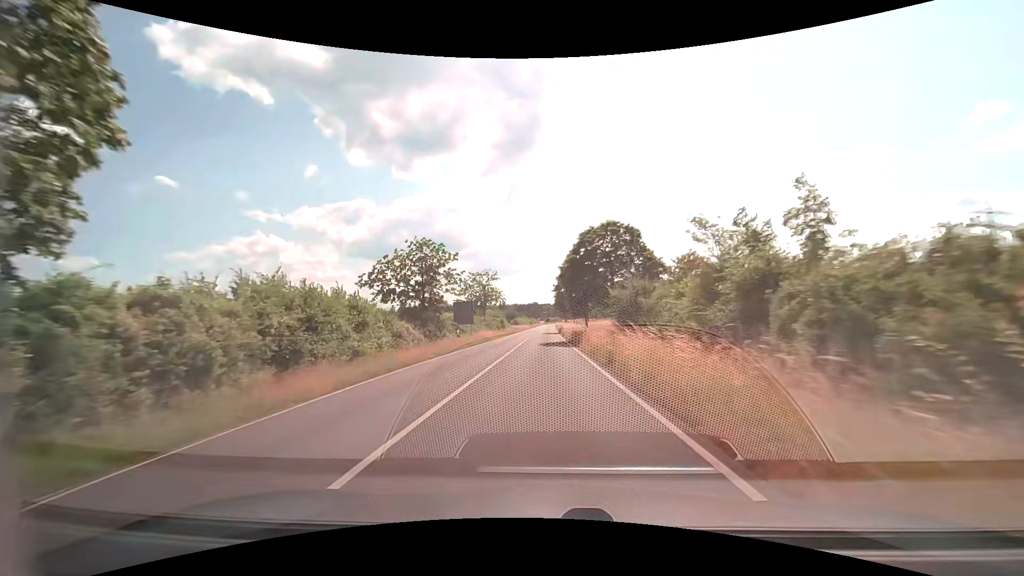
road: secondary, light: Day
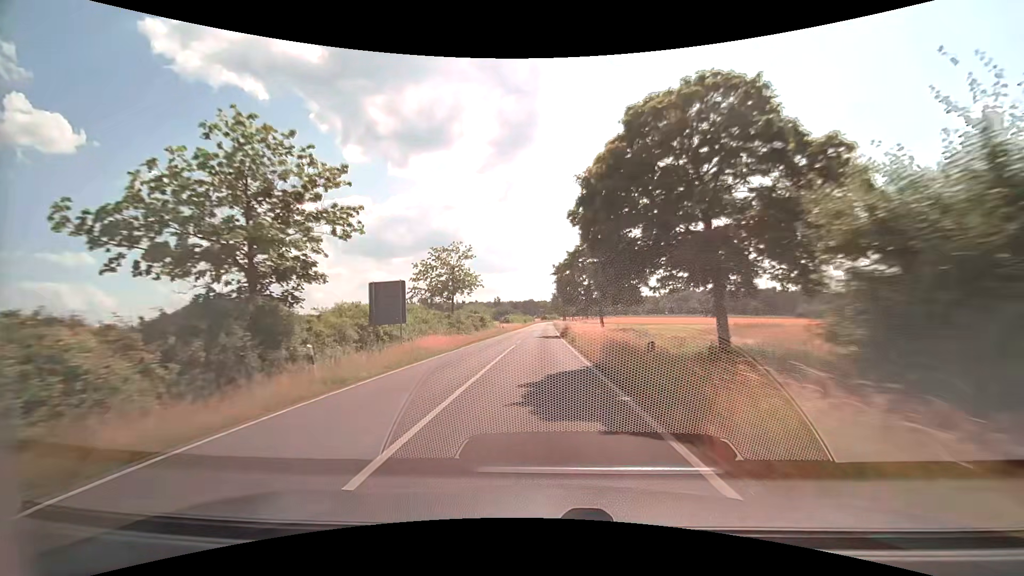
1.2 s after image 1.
(+0.1, +20.6) m; +1°
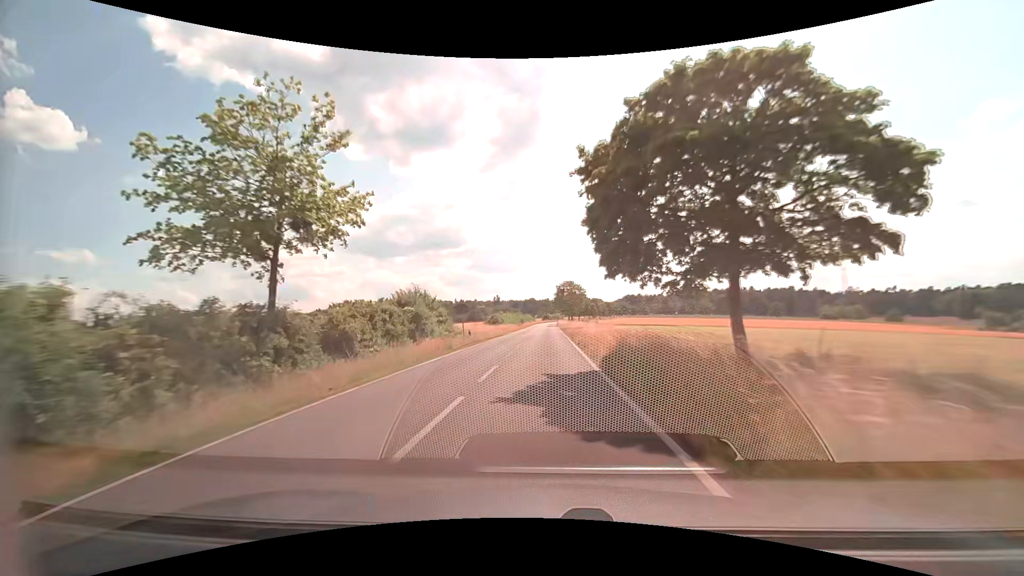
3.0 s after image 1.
(-0.1, +30.3) m; 0°
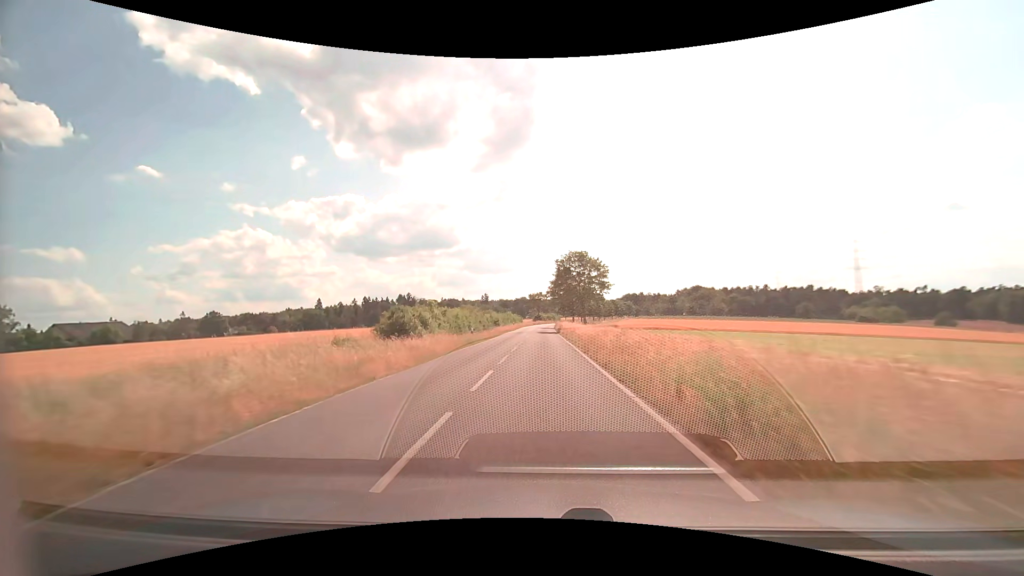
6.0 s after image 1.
(+0.4, +49.5) m; +1°
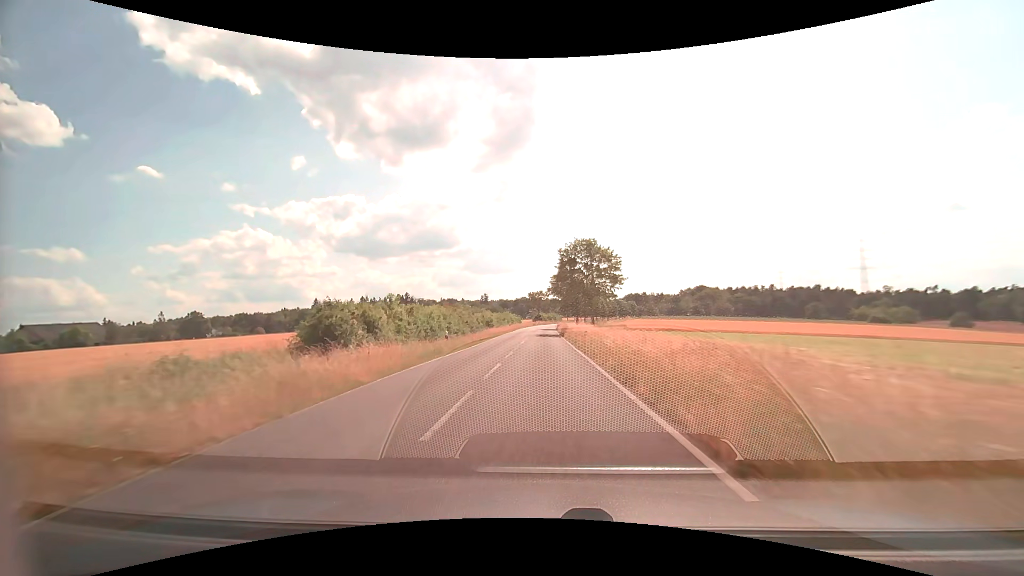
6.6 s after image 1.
(0.0, +9.9) m; 0°
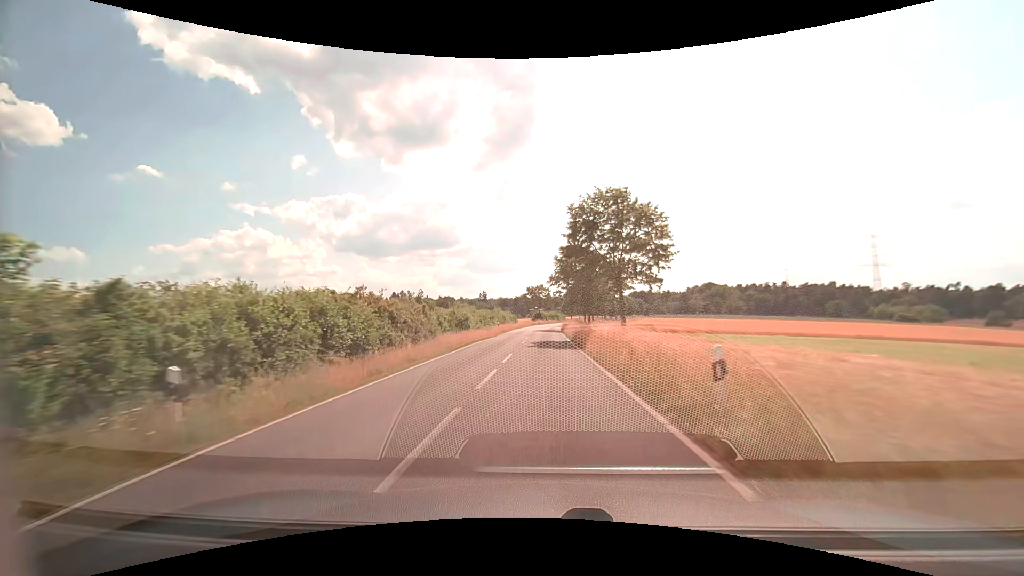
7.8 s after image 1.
(0.0, +20.1) m; 0°
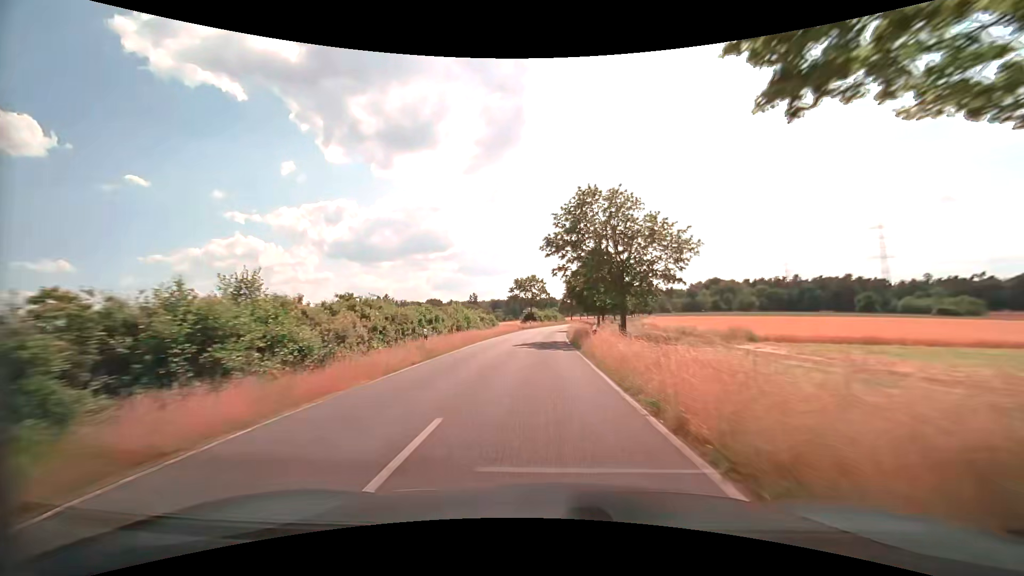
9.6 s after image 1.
(+0.2, +31.1) m; 0°
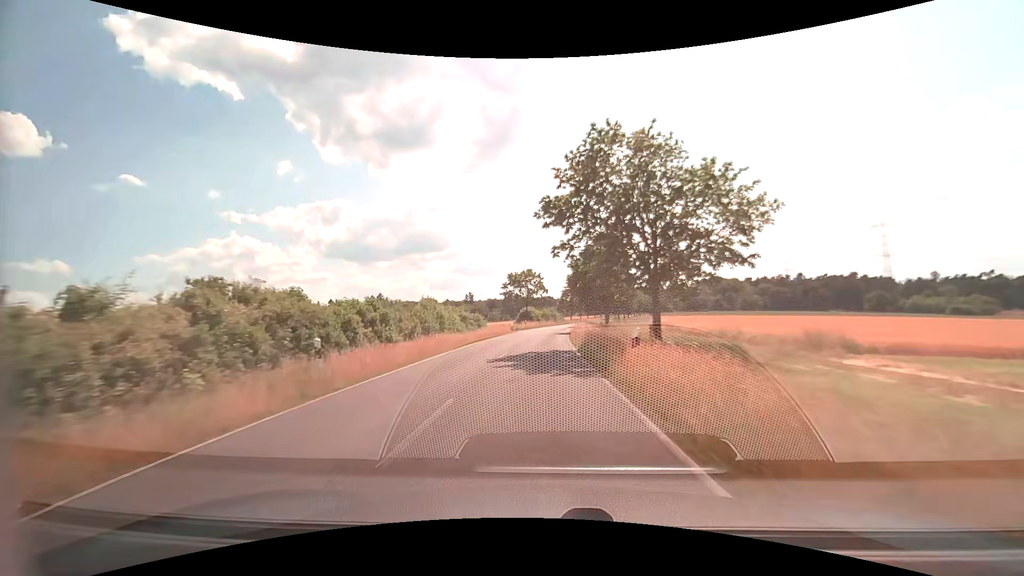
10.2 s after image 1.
(+0.1, +10.4) m; 0°
(0, +10) (0, +20) (0, +30) (+1, +40) (+1, +50) (+2, +60) (+3, +70) (+5, +80) (+6, +90) (+8, +99) m
